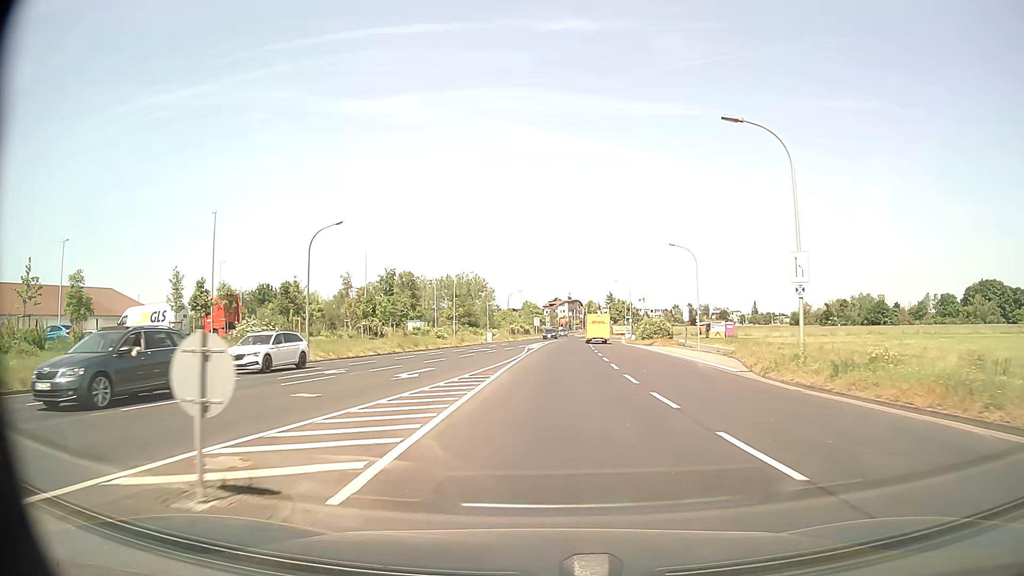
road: tertiary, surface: asphalt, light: Day
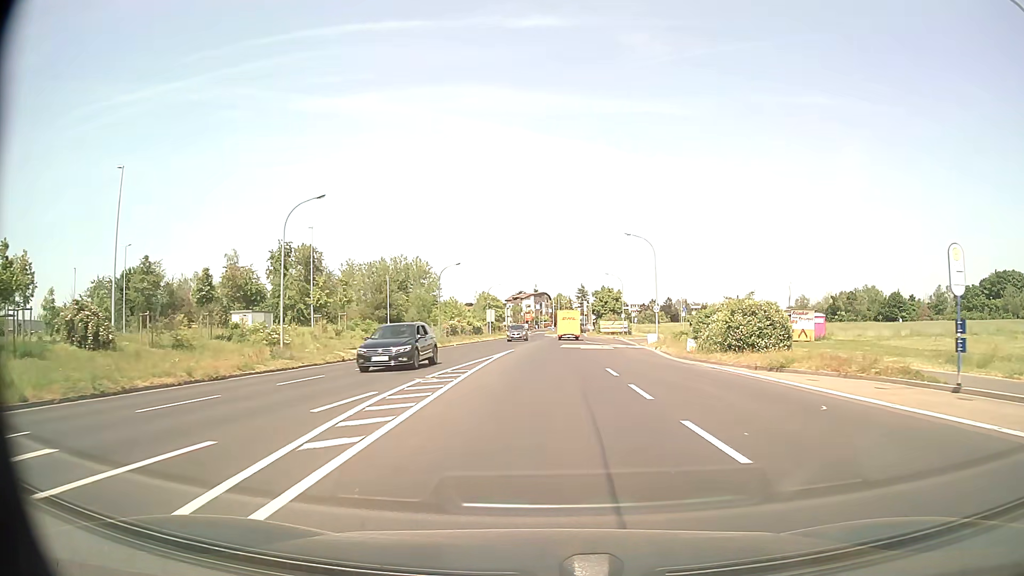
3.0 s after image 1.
(+1.1, +41.7) m; +3°
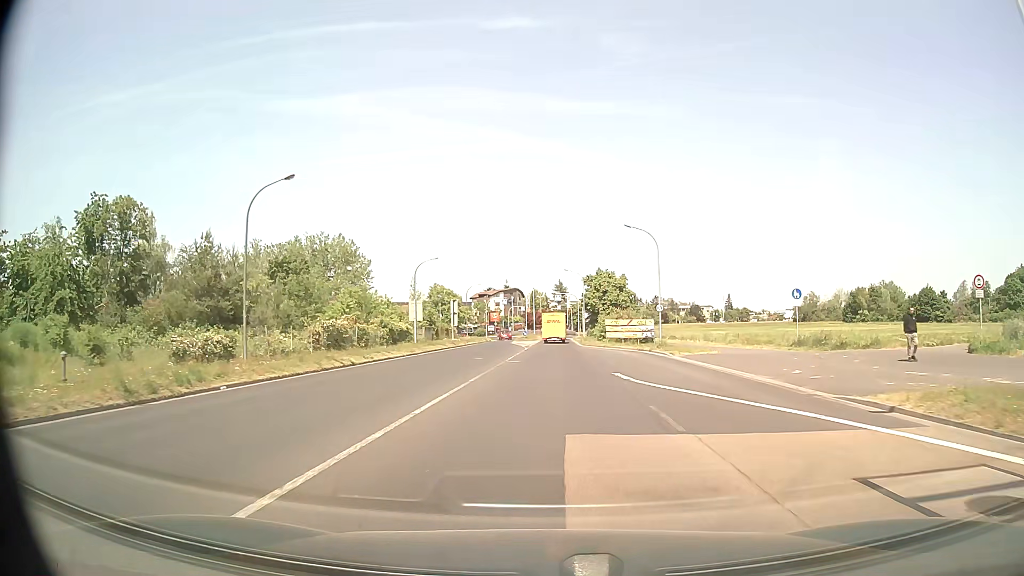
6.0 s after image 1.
(+0.6, +39.7) m; +2°
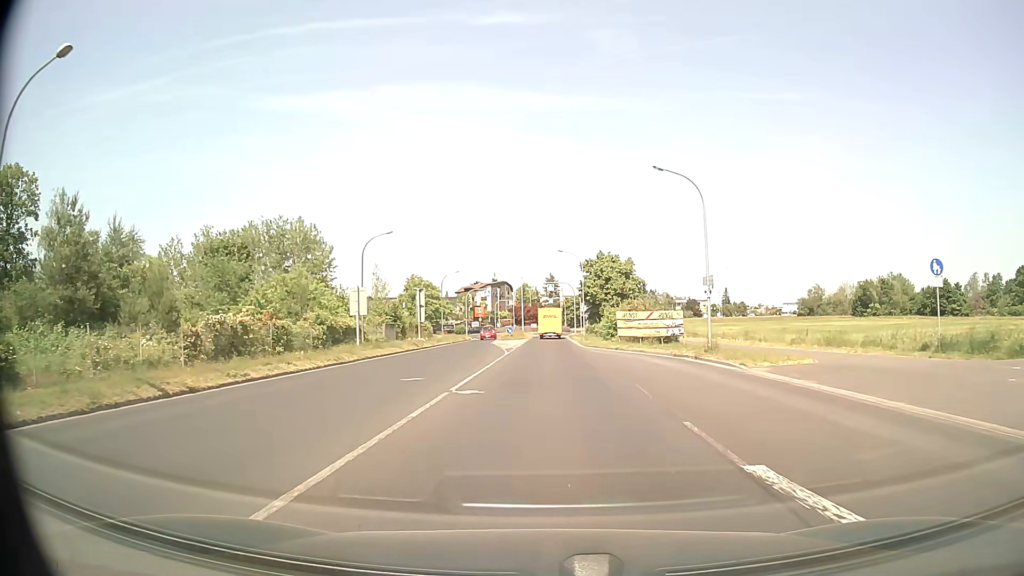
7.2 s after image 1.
(+0.1, +14.5) m; +1°
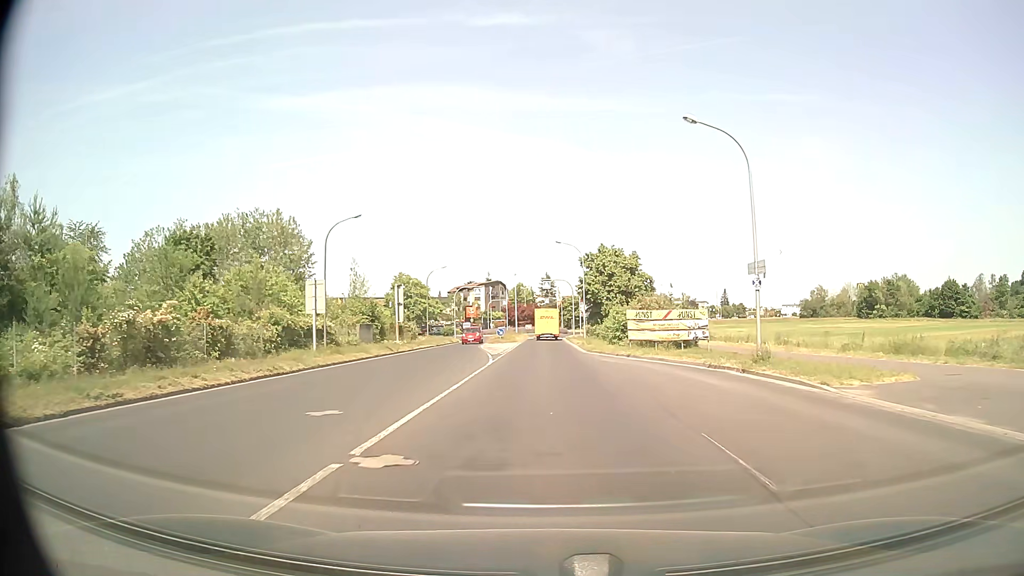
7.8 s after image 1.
(0.0, +7.0) m; 0°
(0, +10) (0, +20) (0, +30) (0, +40) (0, +50) (0, +60) (0, +70) (+1, +80) (+5, +89) (+8, +99) m
